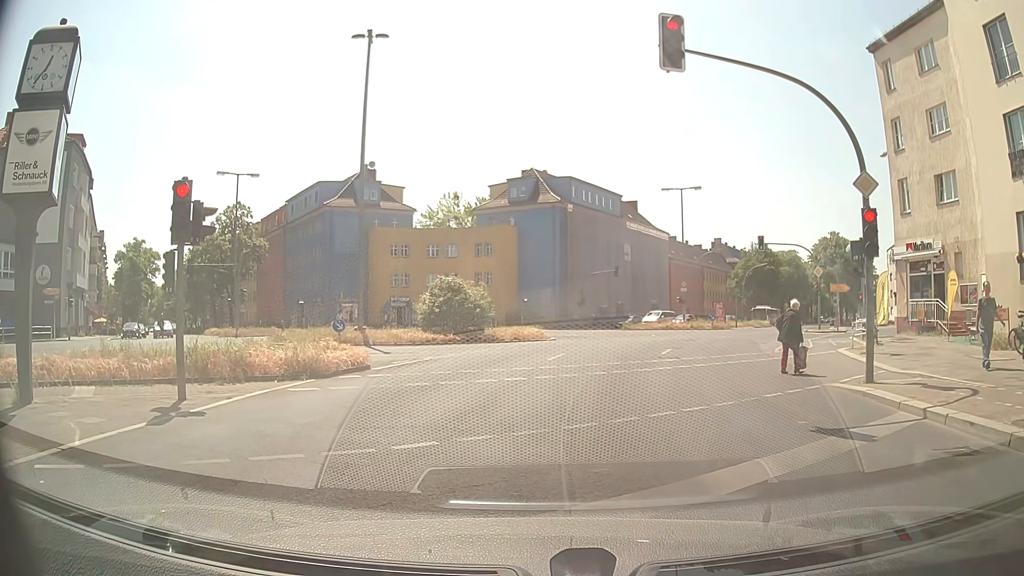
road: secondary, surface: asphalt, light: Day
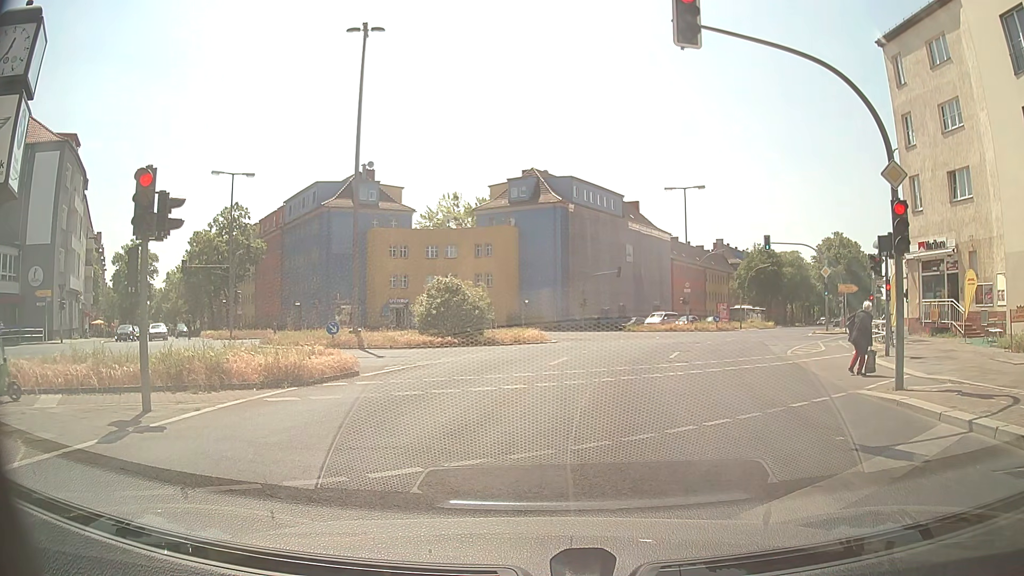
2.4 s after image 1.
(0.0, +1.1) m; 0°
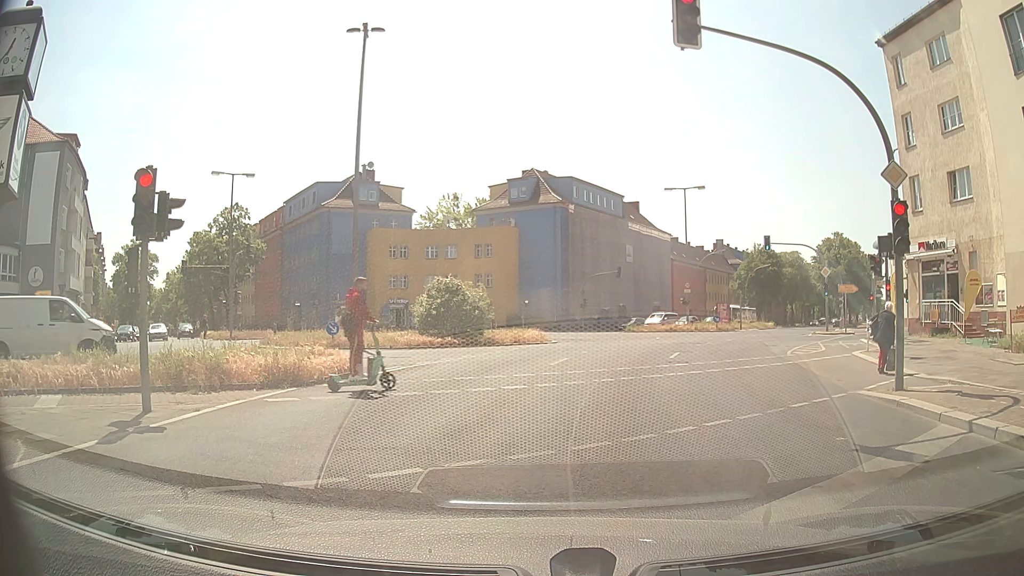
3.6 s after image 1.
(0.0, 0.0) m; 0°
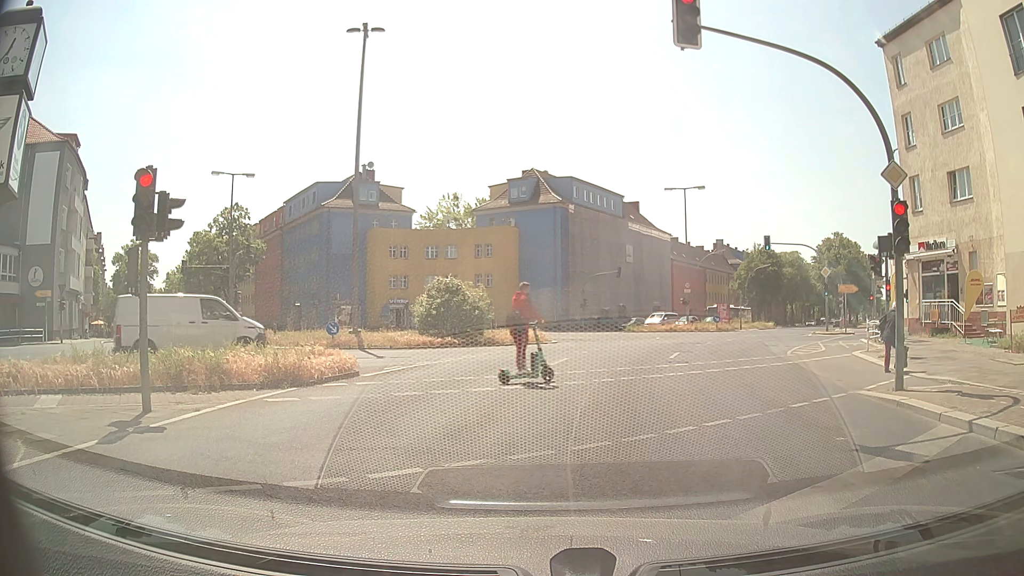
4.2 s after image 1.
(0.0, 0.0) m; 0°
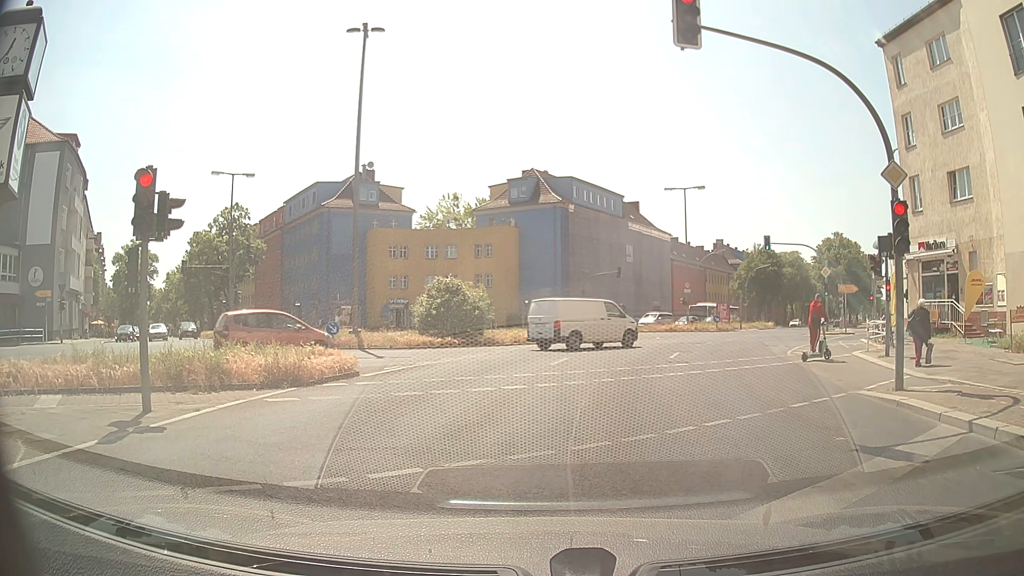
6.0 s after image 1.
(0.0, 0.0) m; 0°
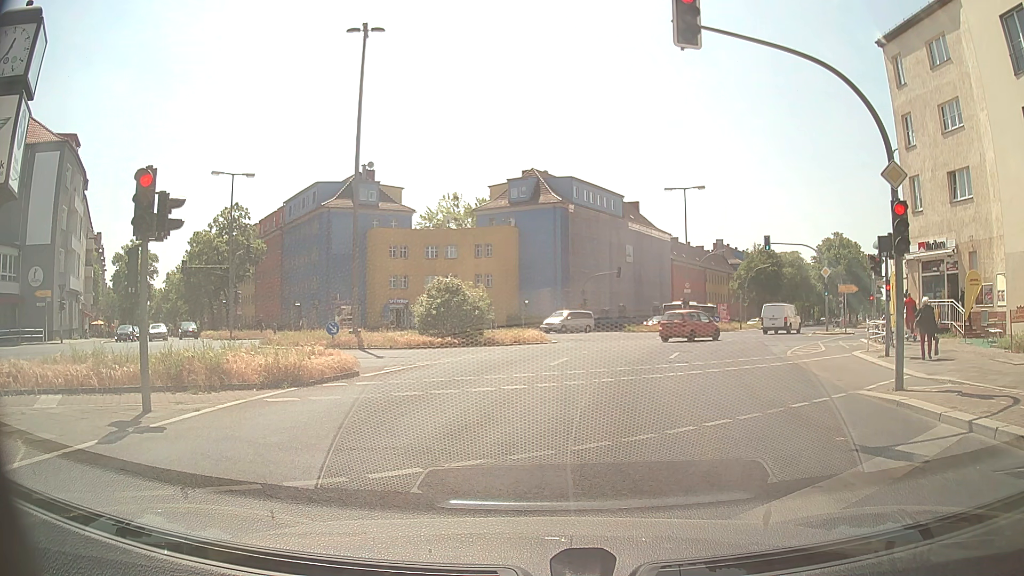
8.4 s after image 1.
(0.0, 0.0) m; 0°
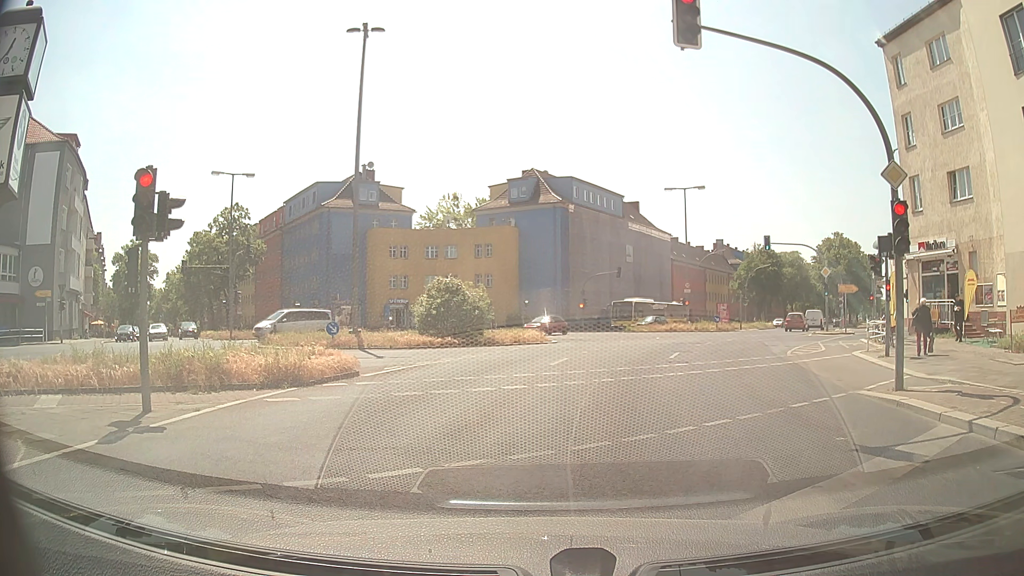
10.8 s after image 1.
(0.0, 0.0) m; 0°
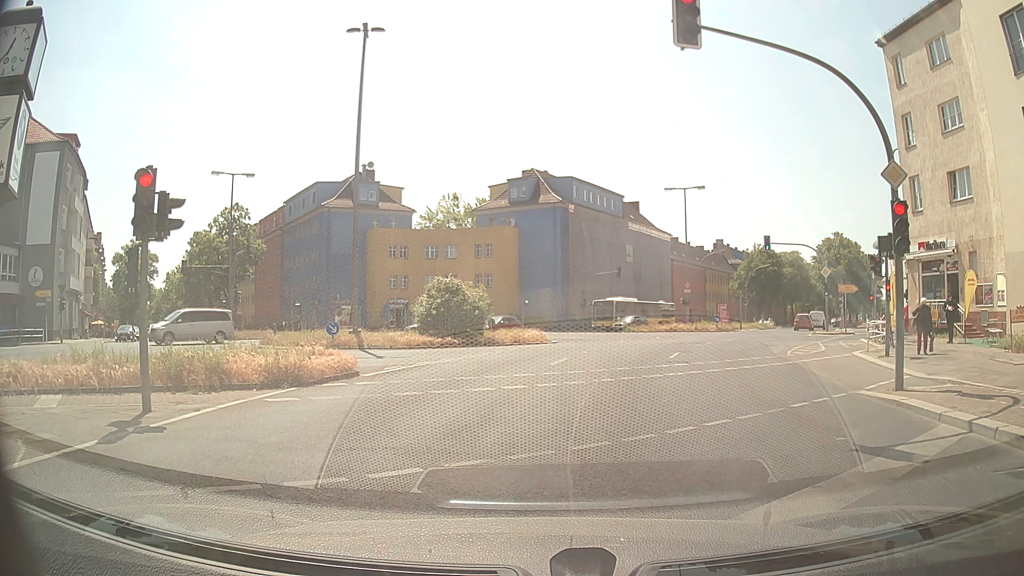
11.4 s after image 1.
(0.0, 0.0) m; 0°
